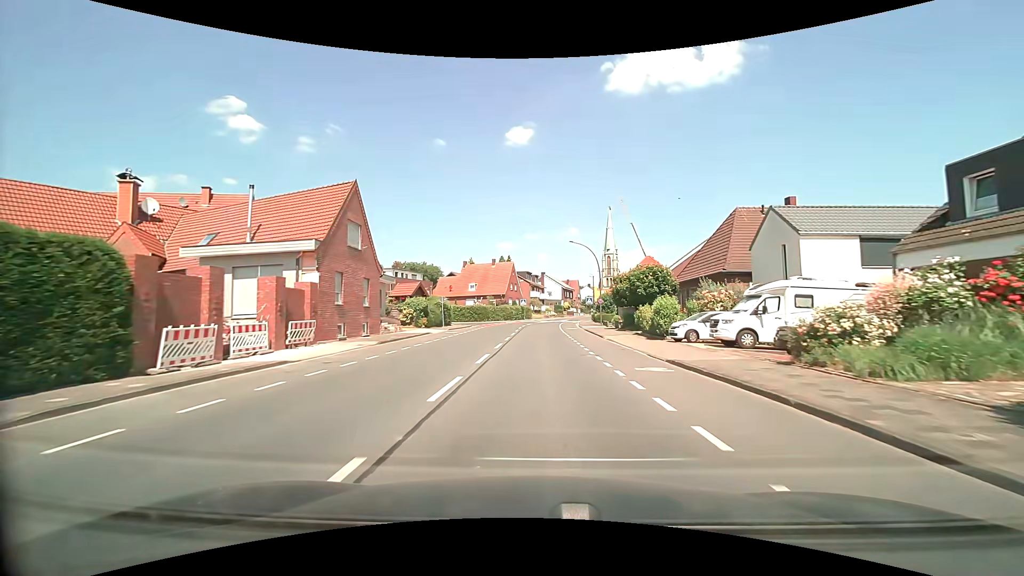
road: secondary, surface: asphalt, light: Day
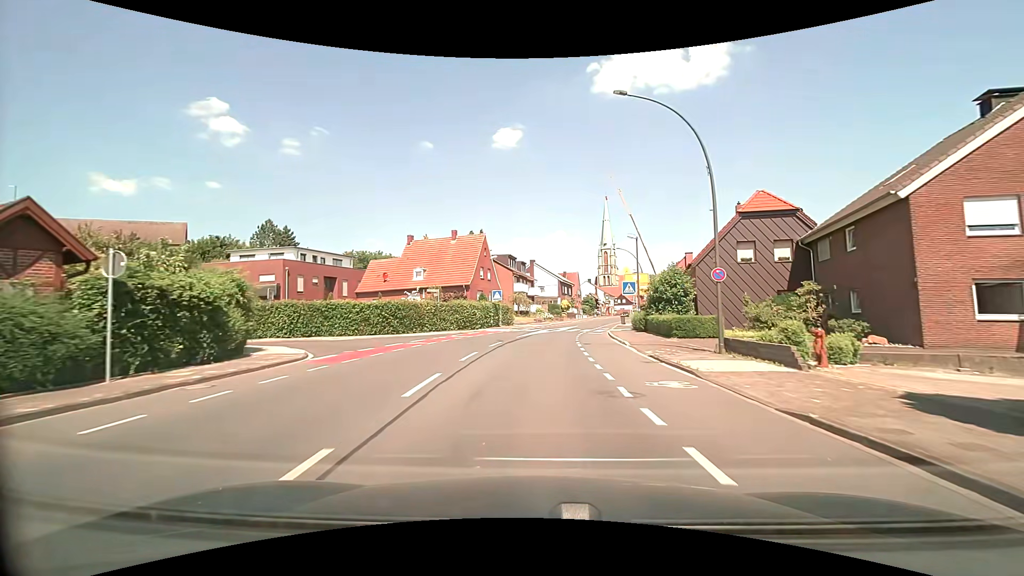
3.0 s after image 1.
(+0.5, +35.5) m; +1°
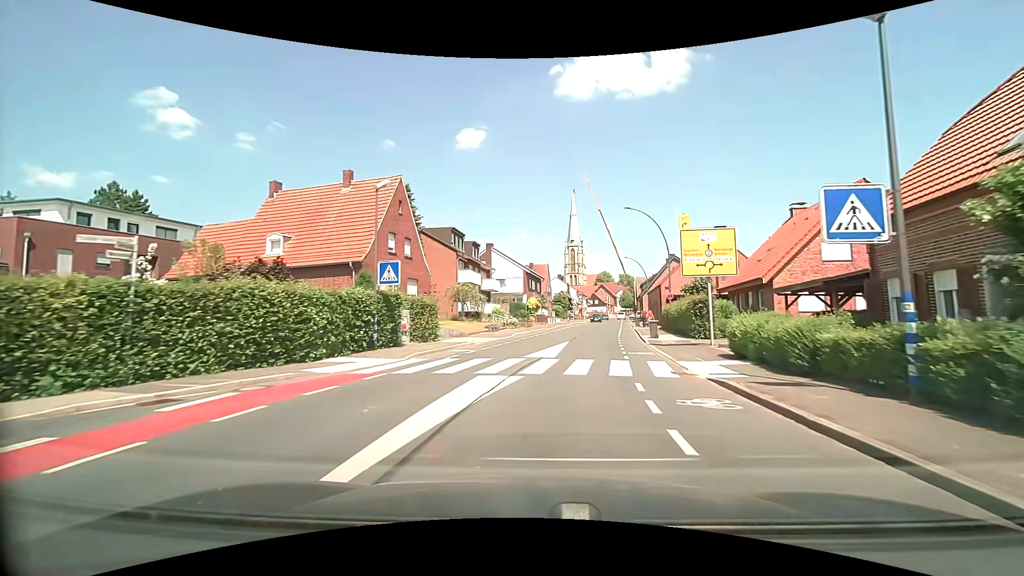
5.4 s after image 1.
(+0.5, +25.4) m; +4°
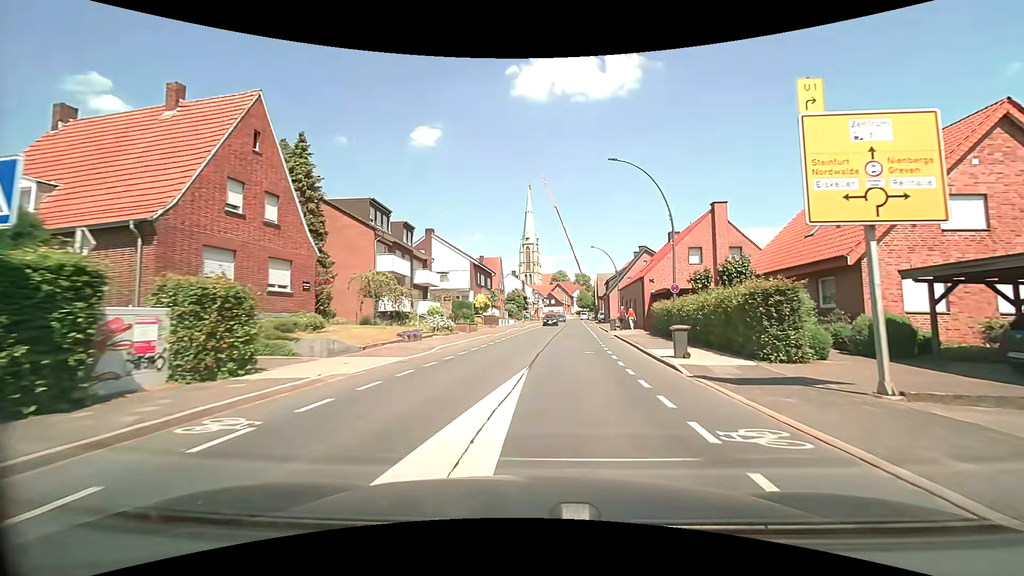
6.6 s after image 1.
(+0.5, +12.4) m; +5°
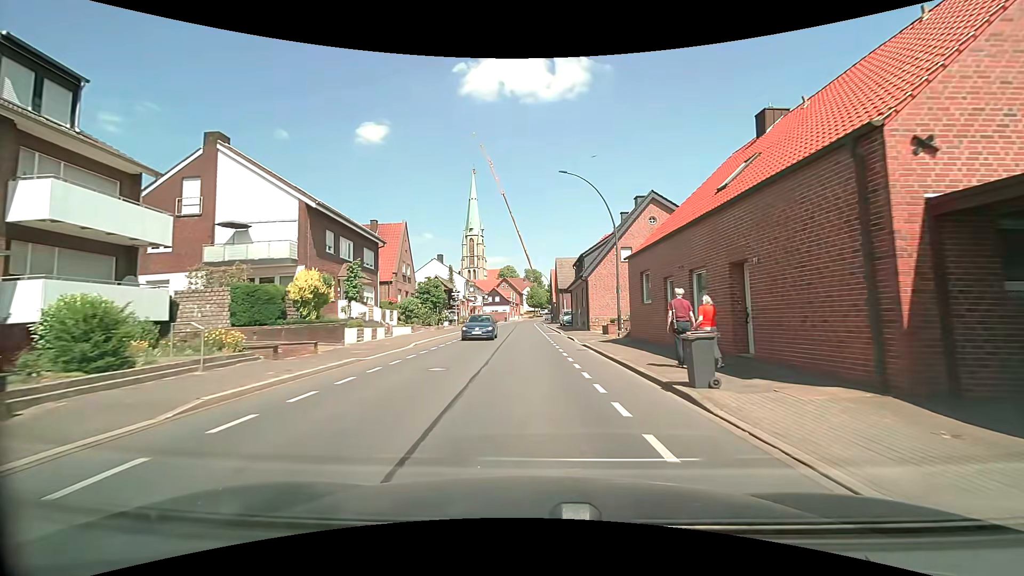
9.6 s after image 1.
(+2.3, +31.3) m; +6°
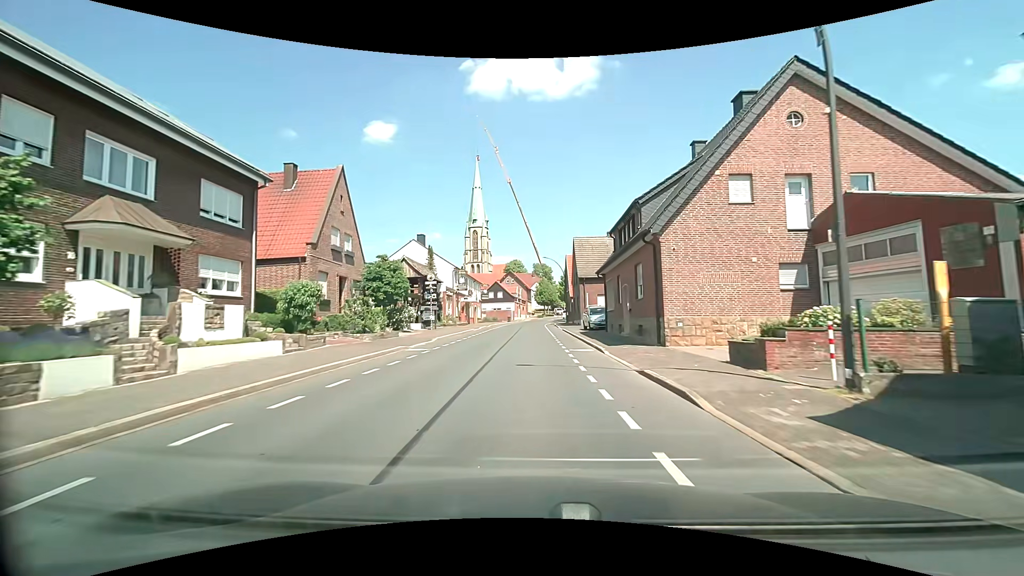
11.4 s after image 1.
(-0.2, +19.0) m; -1°
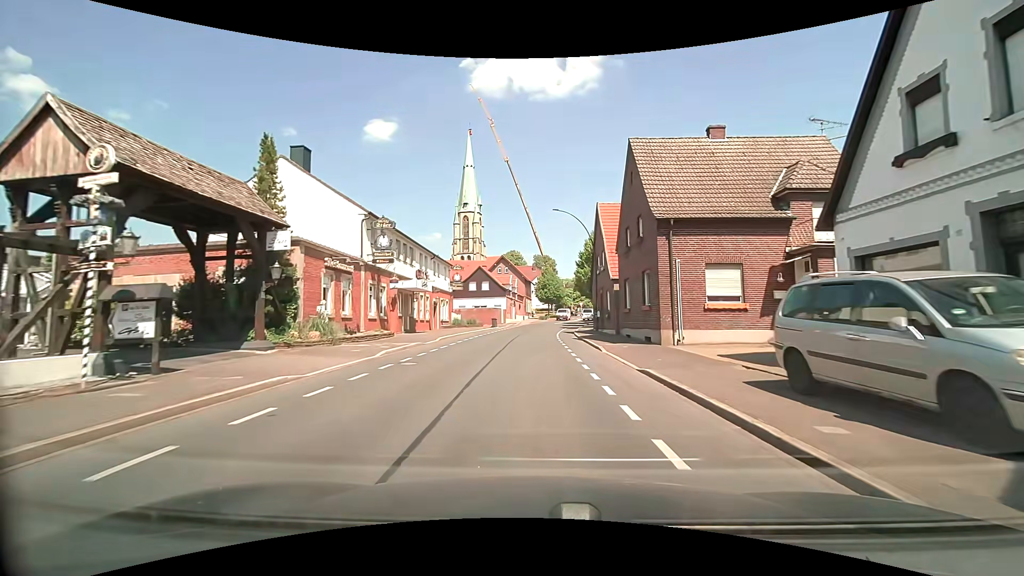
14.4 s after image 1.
(-0.1, +31.8) m; 0°
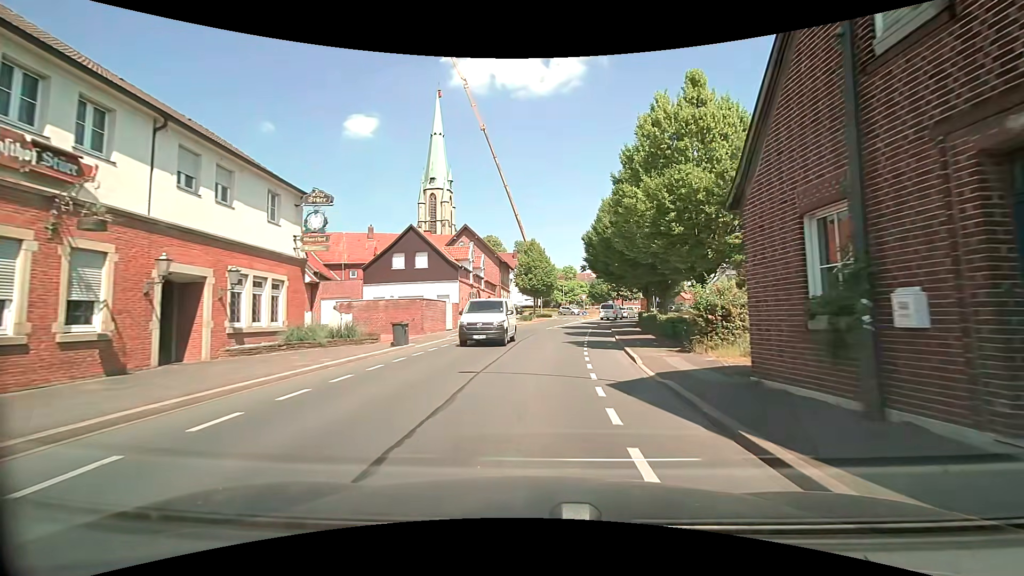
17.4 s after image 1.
(+0.5, +30.7) m; +2°
(0, +10) (0, +20) (+1, +30) (+2, +40) (+4, +50) (+7, +59) (+11, +68) (+18, +76) (+26, +81) (+36, +84) m
